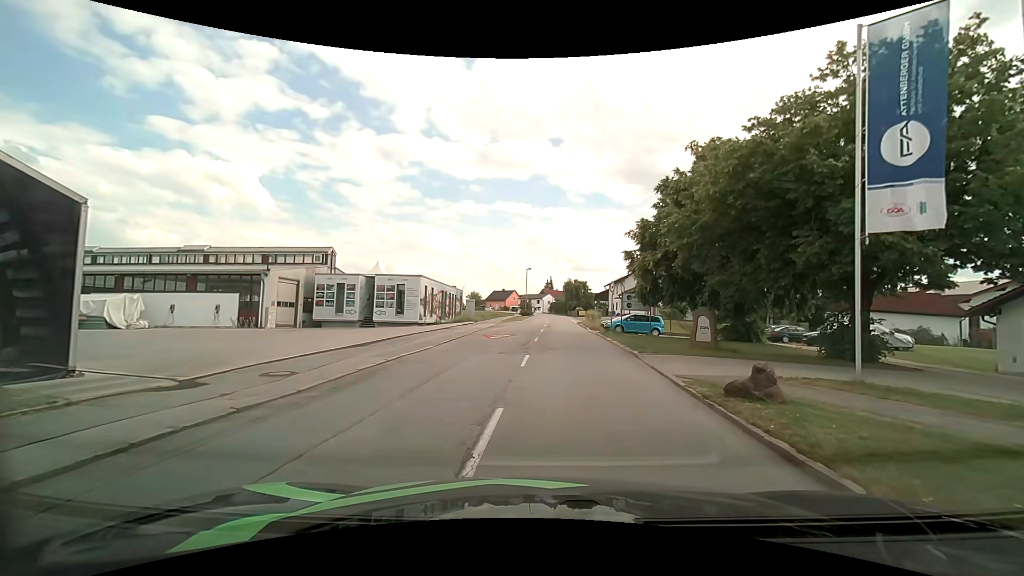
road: tertiary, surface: asphalt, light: Day
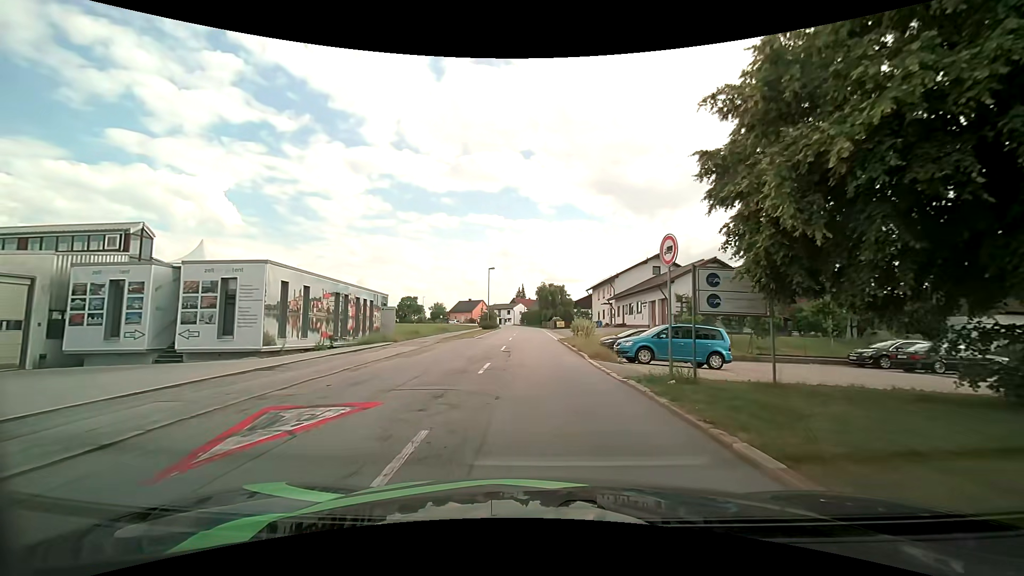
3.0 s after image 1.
(+1.1, +19.1) m; +4°
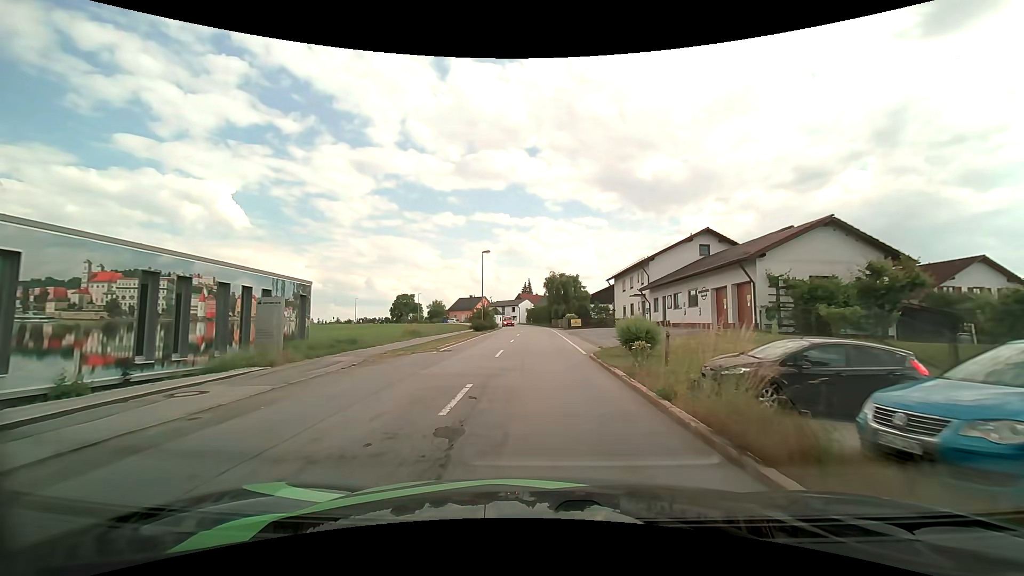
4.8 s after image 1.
(-0.3, +15.1) m; -1°
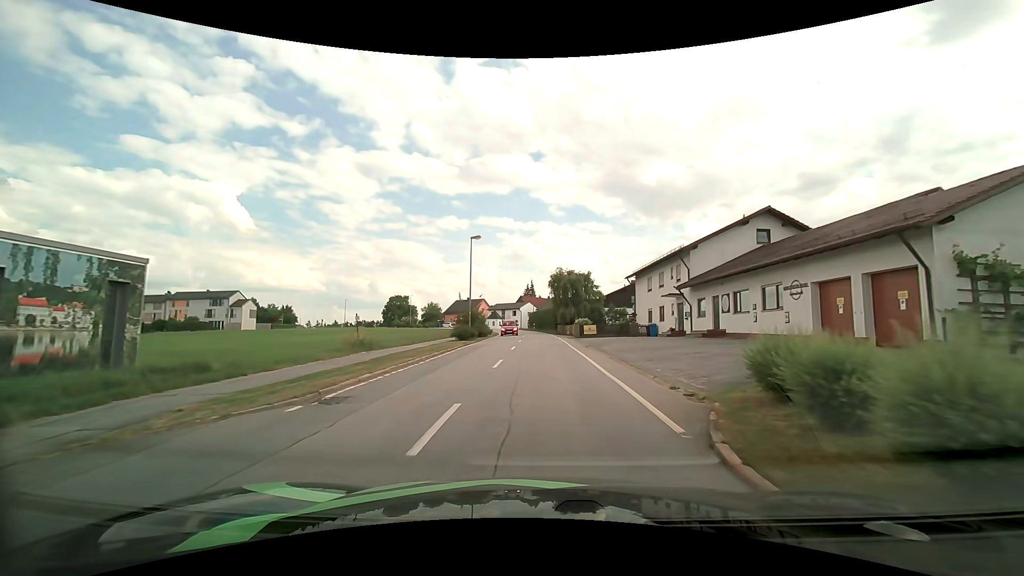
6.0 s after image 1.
(-0.1, +11.2) m; 0°
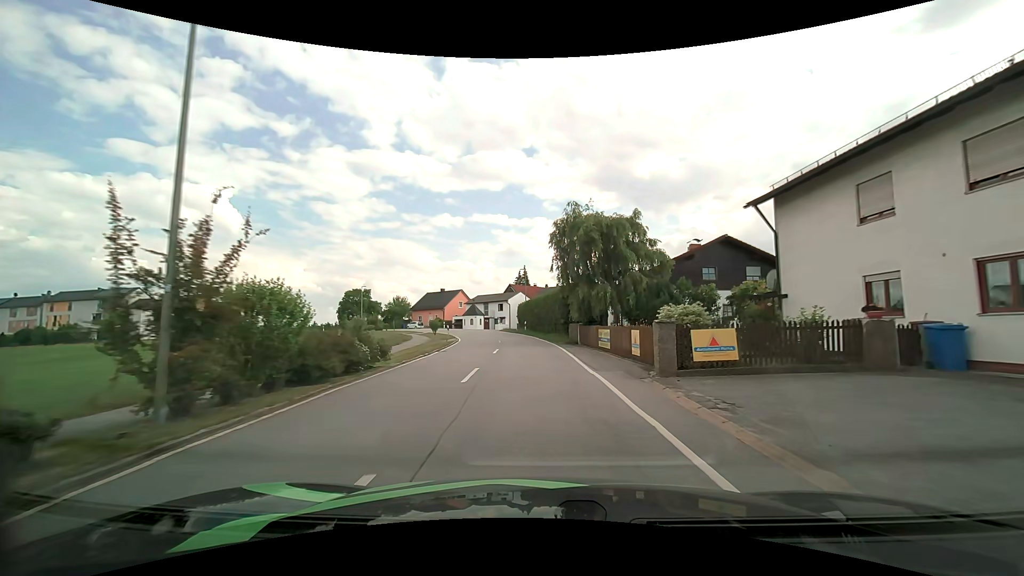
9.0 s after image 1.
(+0.2, +30.8) m; +1°
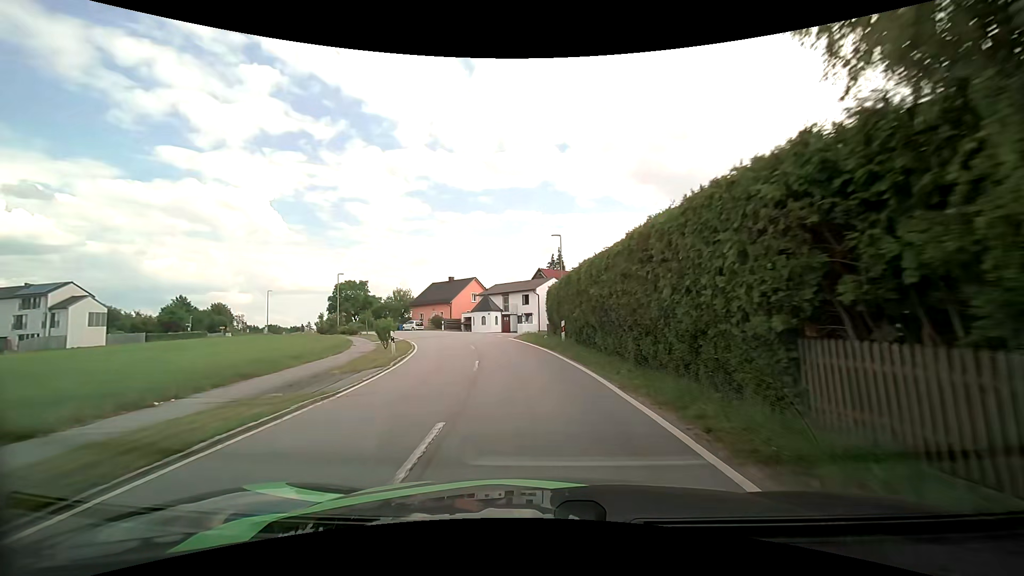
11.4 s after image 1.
(-0.8, +25.0) m; -4°
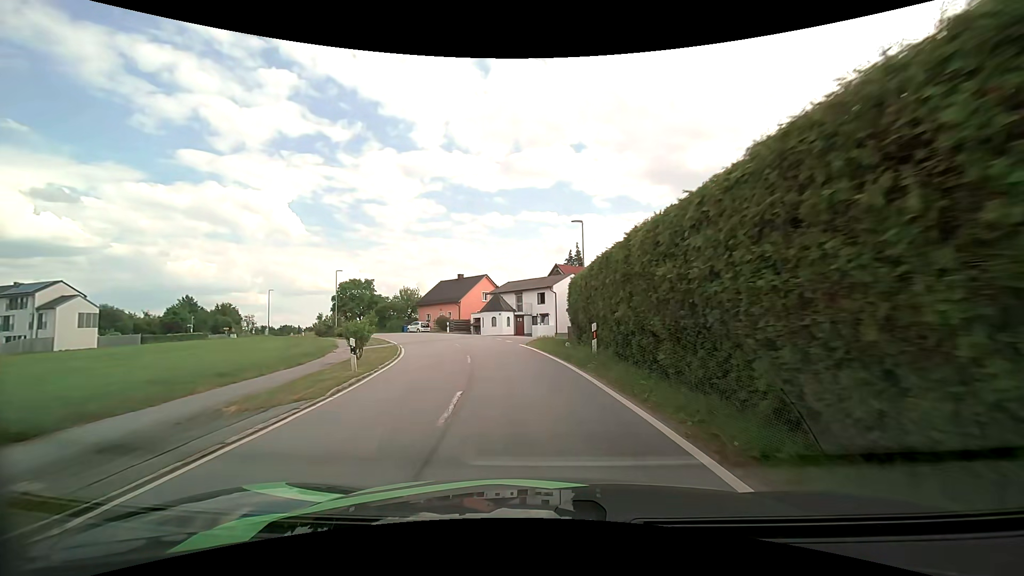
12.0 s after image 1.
(-0.1, +6.2) m; -2°
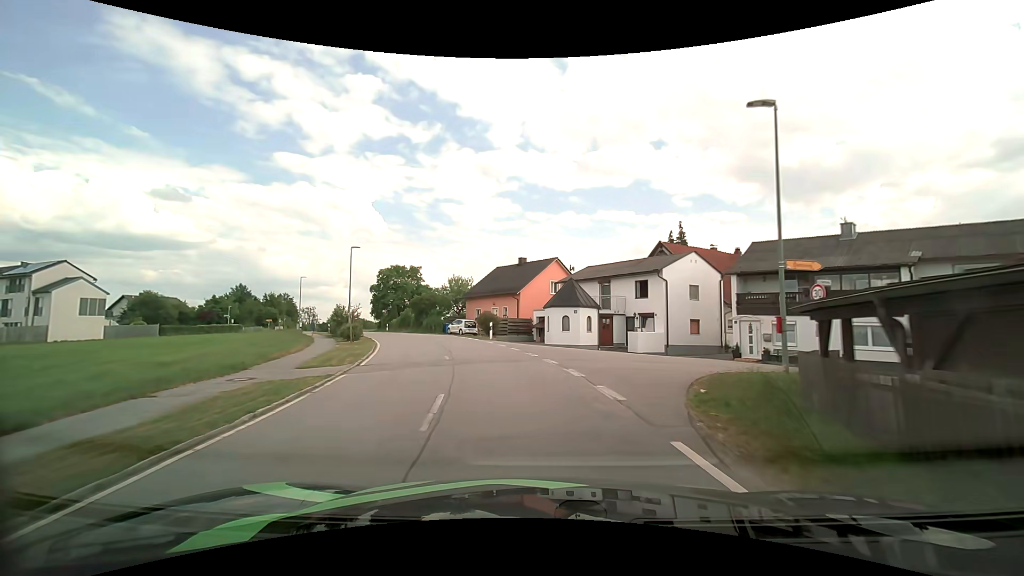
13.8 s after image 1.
(-1.3, +18.5) m; -8°
(-1, +10) (-2, +20) (-5, +29) (-9, +39) (-13, +48) (-17, +57) (-22, +65) (-28, +74) (-33, +83) (-38, +91) m
